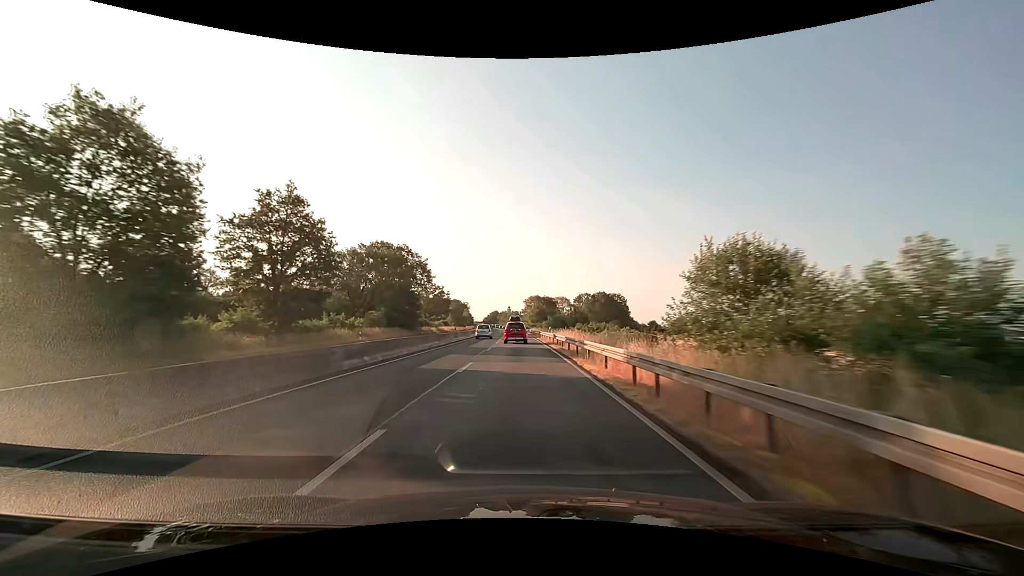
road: trunk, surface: asphalt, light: Day
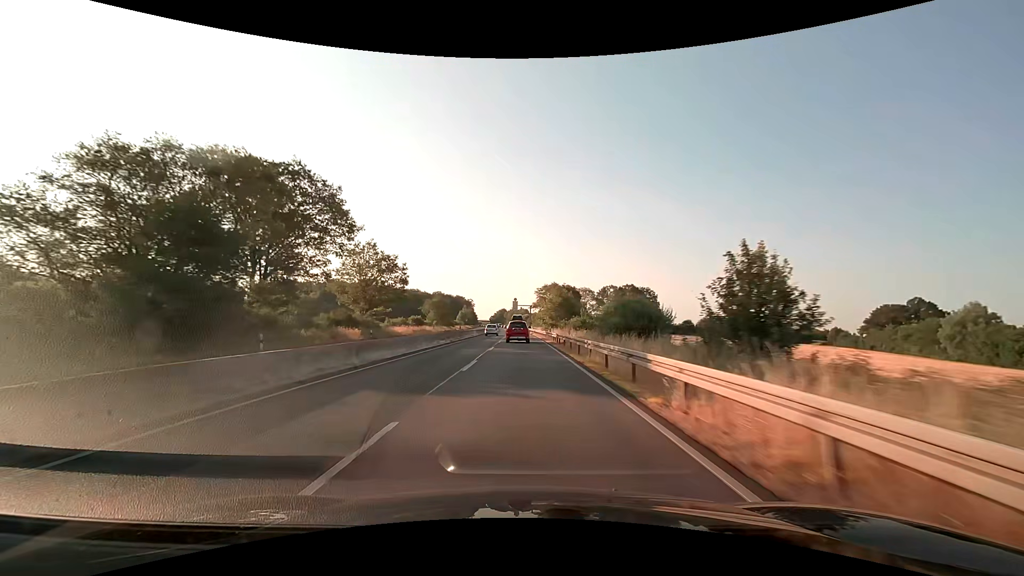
(-0.4, +47.8) m; -1°
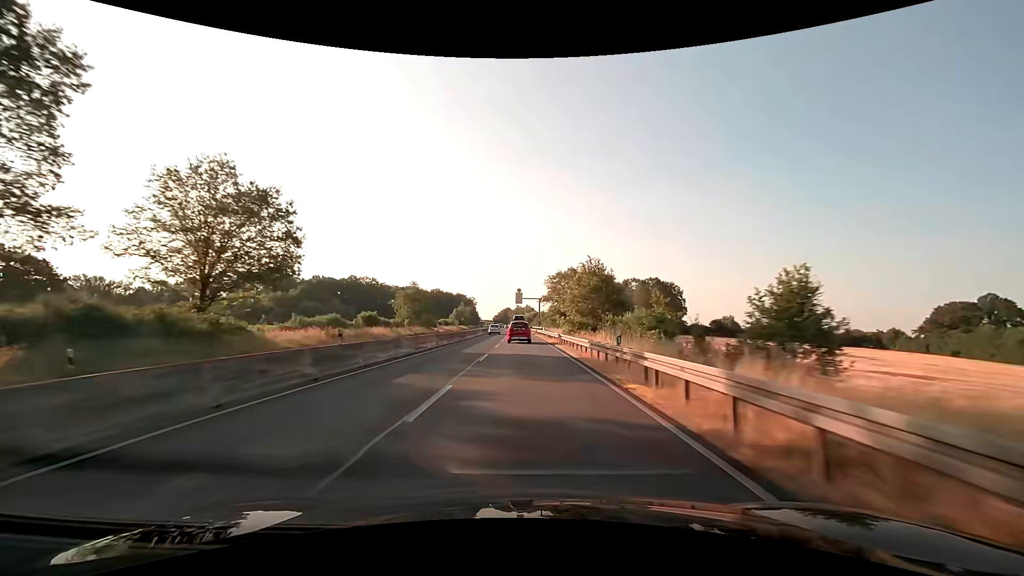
(-0.2, +31.7) m; -1°
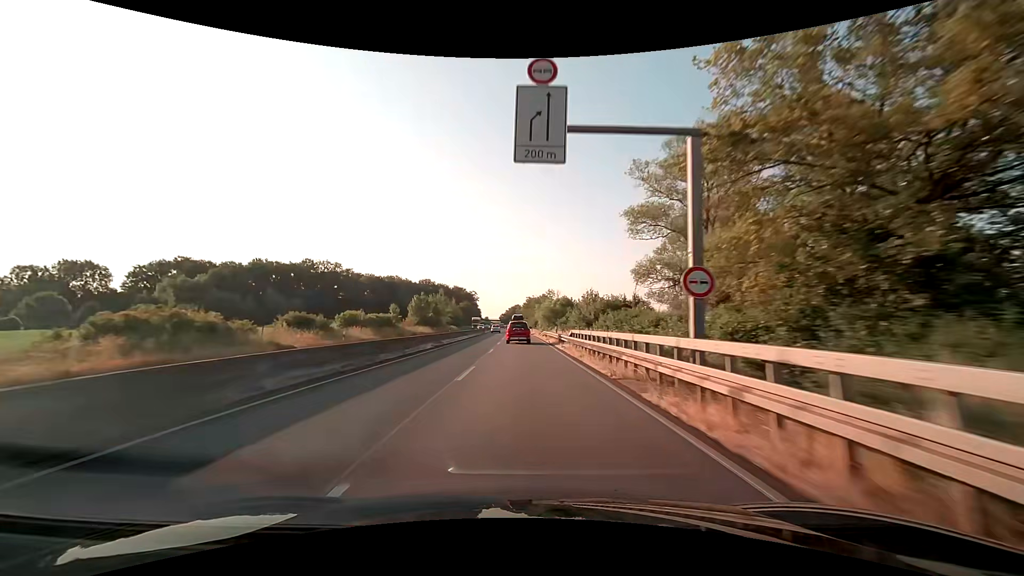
(-0.8, +78.8) m; -1°
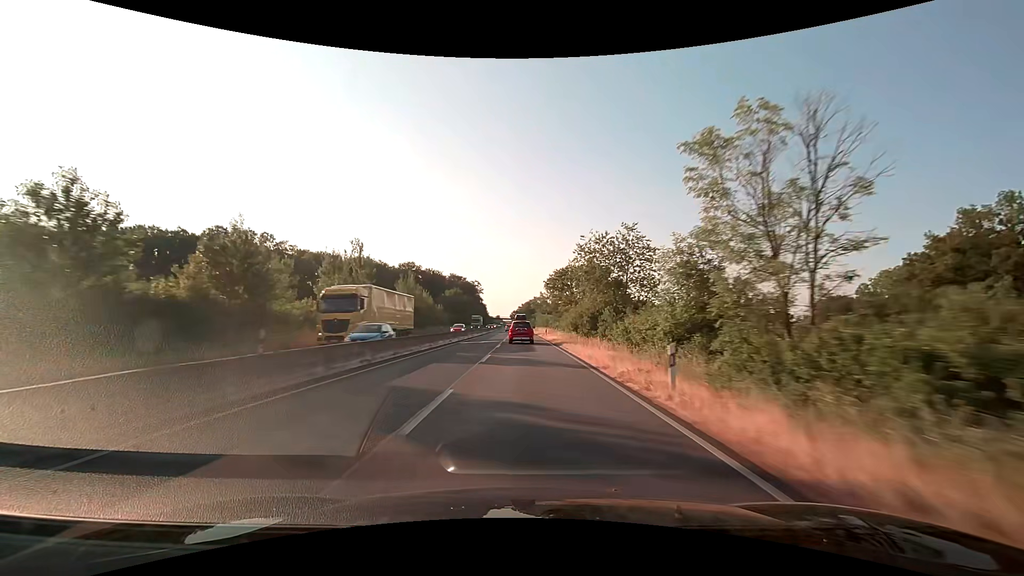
(-1.1, +77.9) m; -2°
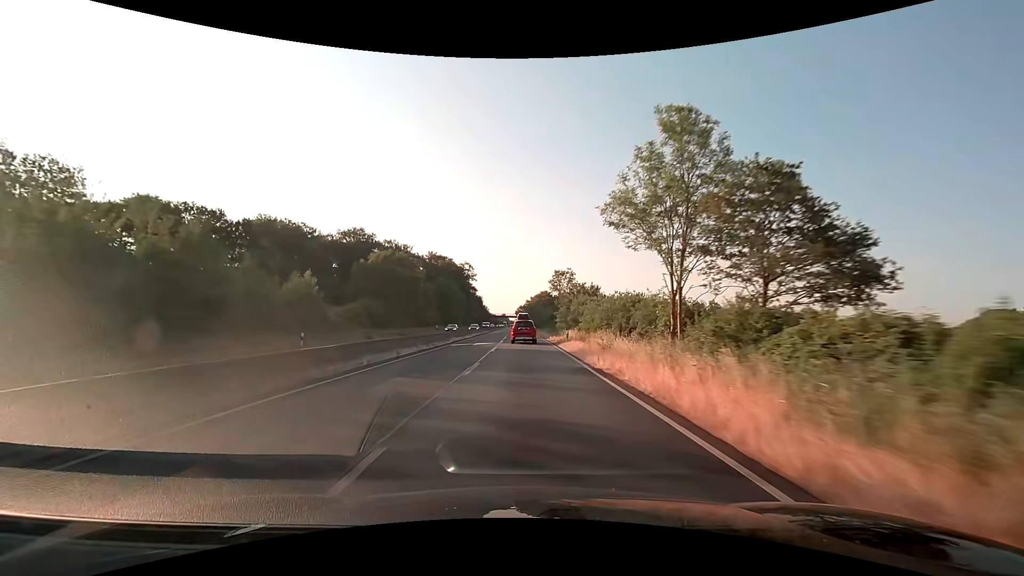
(-0.4, +77.0) m; -1°
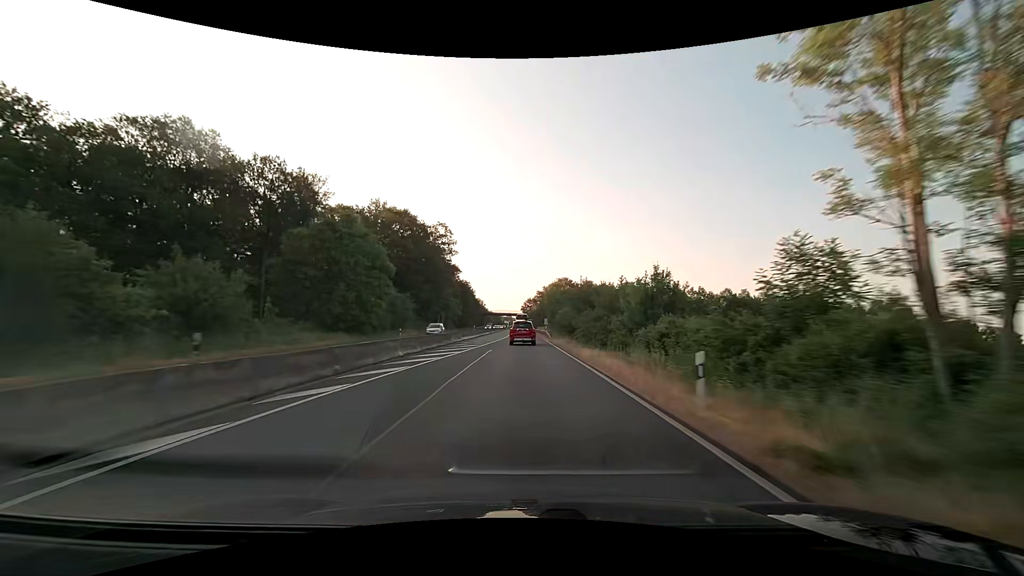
(-0.8, +75.7) m; -1°
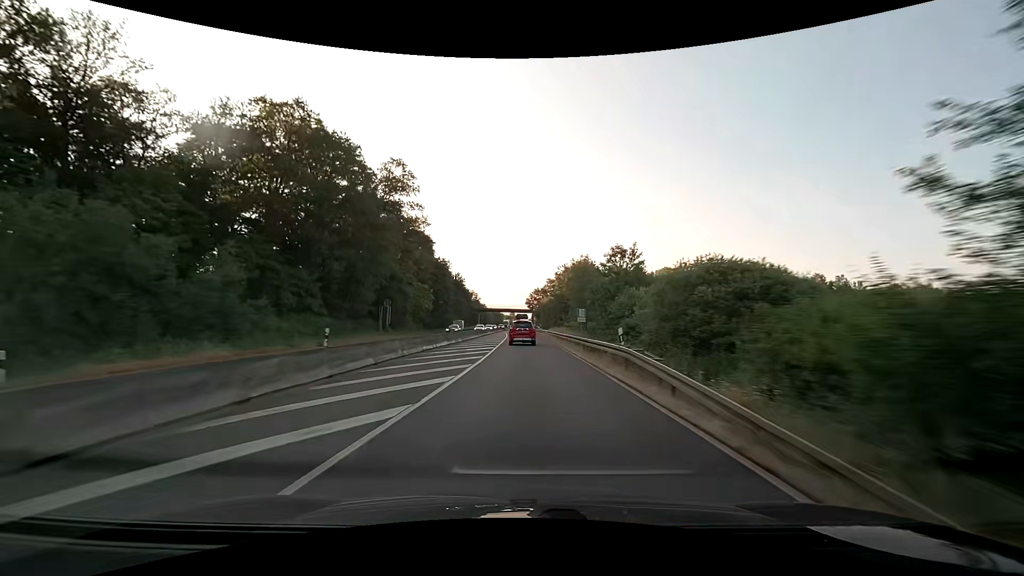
(-0.2, +44.5) m; -1°
(0, +10) (0, +20) (0, +30) (0, +40) (0, +50) (0, +60) (-1, +70) (-1, +80) (-1, +90) (-1, +100) m
